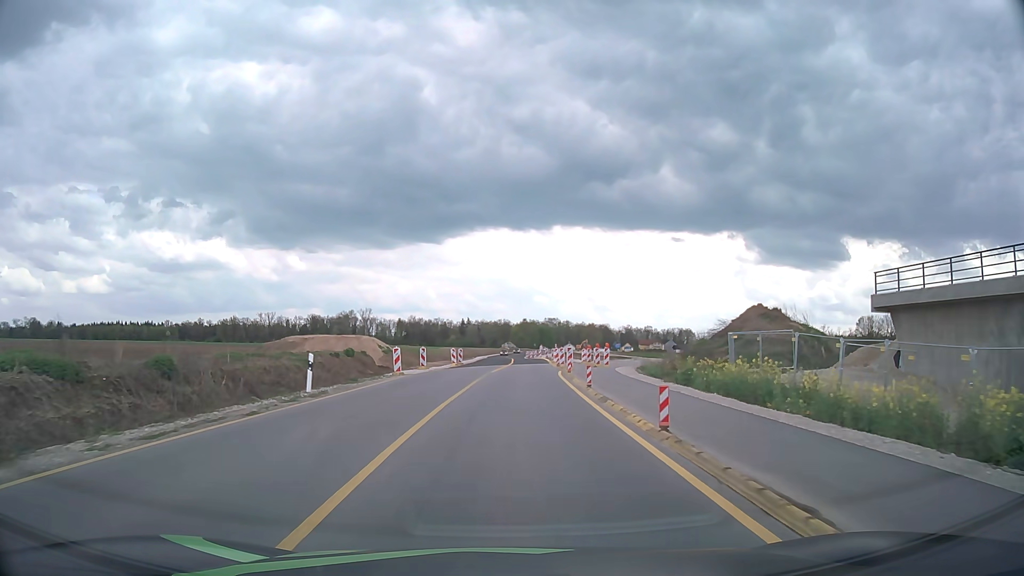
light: Day
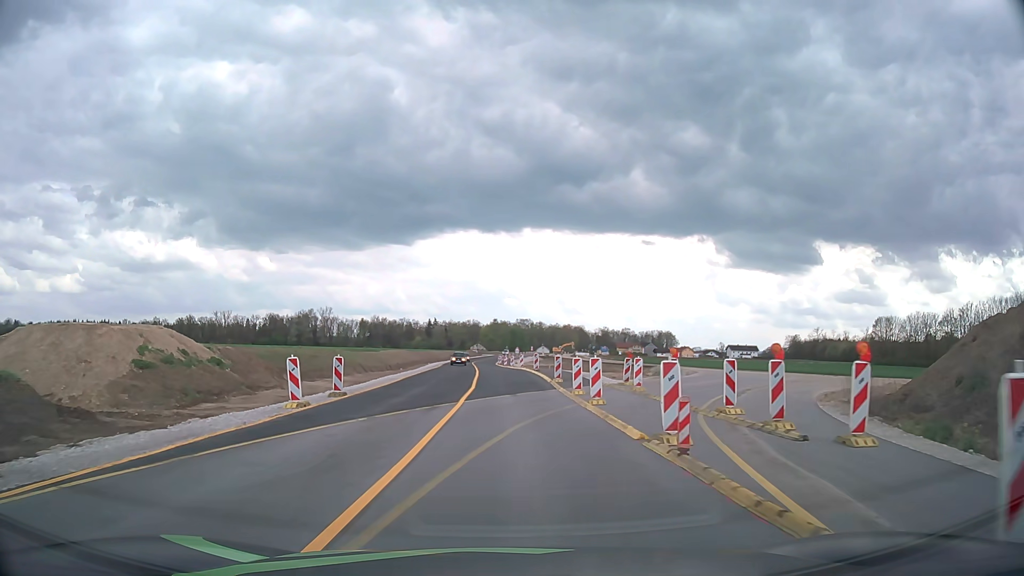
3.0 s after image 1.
(+0.6, +32.6) m; +2°
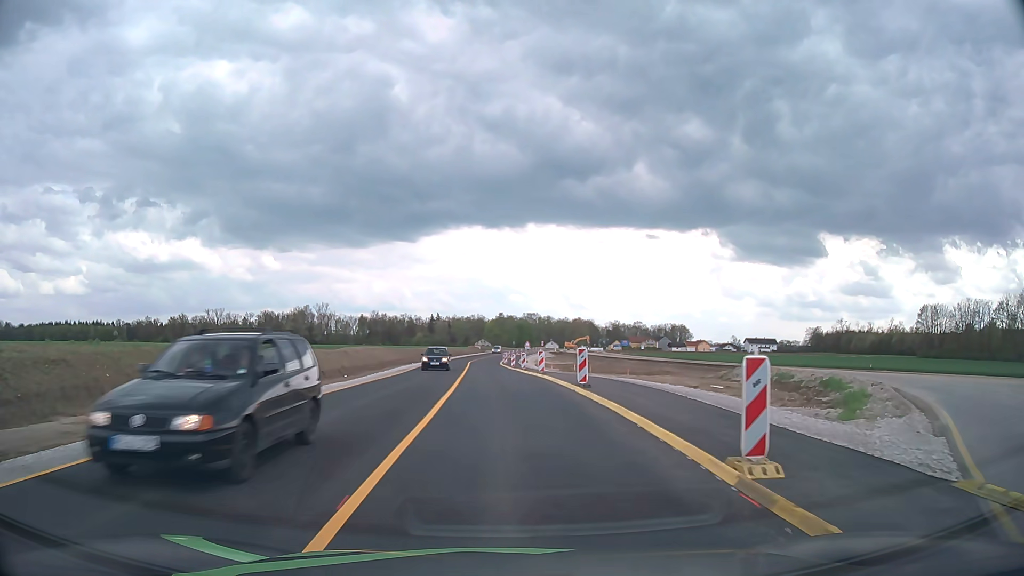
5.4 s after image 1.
(+0.1, +24.9) m; 0°
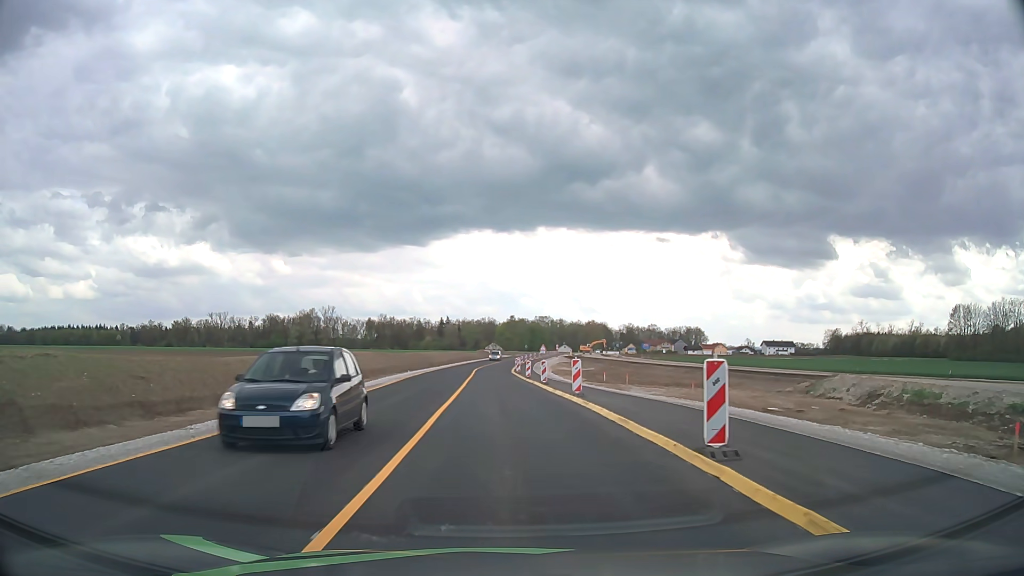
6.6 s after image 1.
(-0.1, +12.4) m; -1°
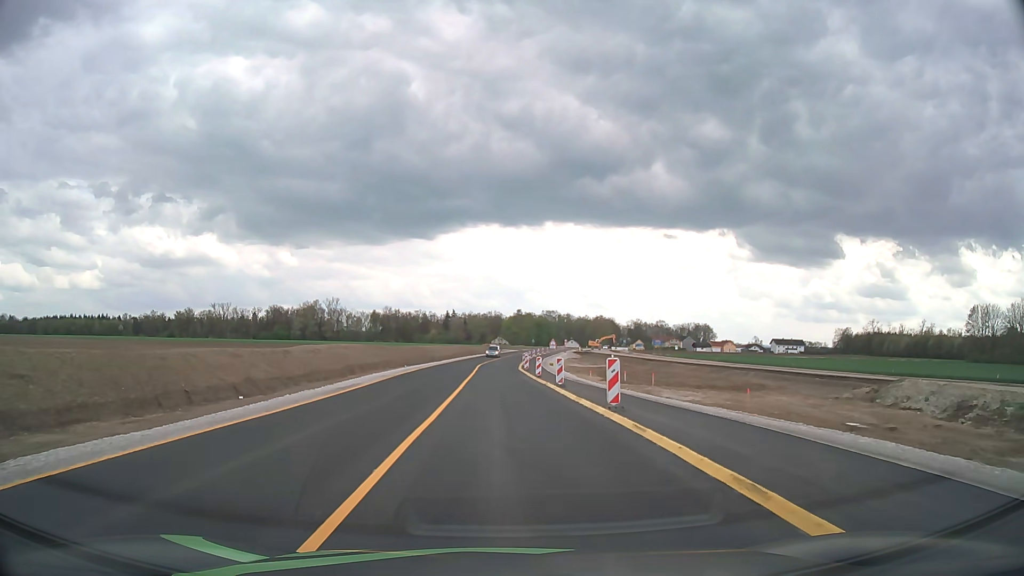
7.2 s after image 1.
(0.0, +6.3) m; -1°
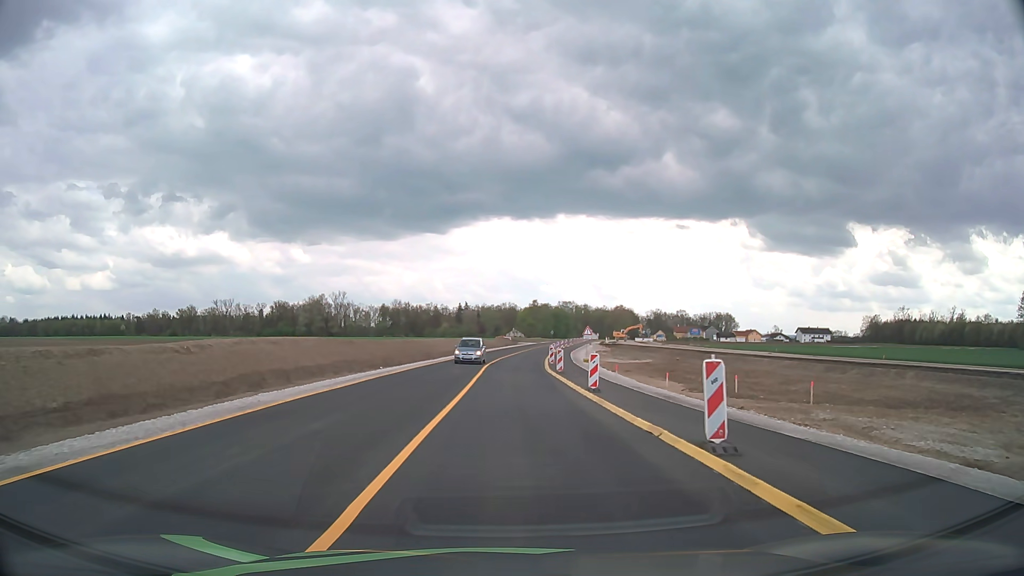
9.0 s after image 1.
(-0.2, +19.4) m; -1°
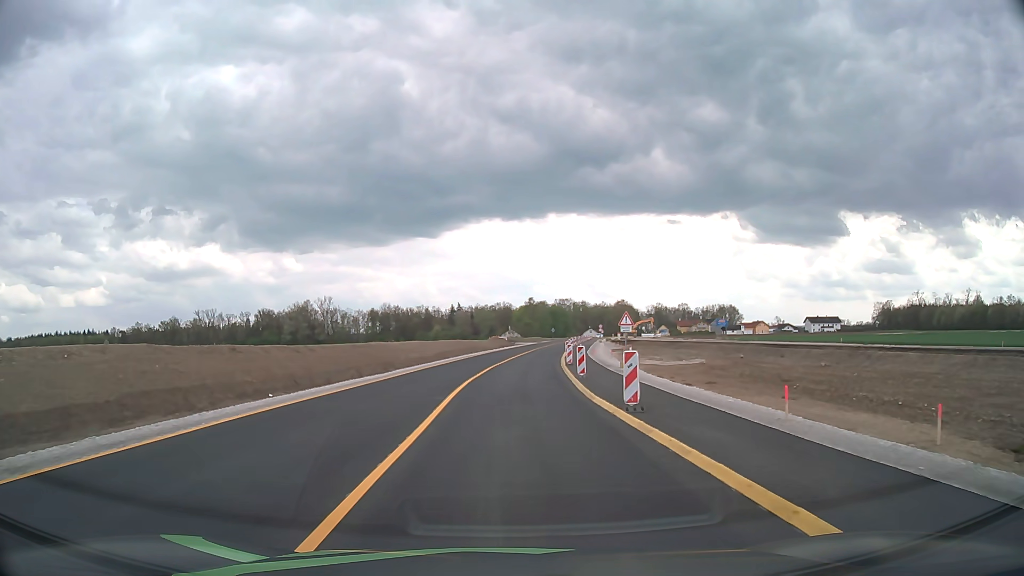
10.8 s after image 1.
(+0.1, +20.4) m; 0°
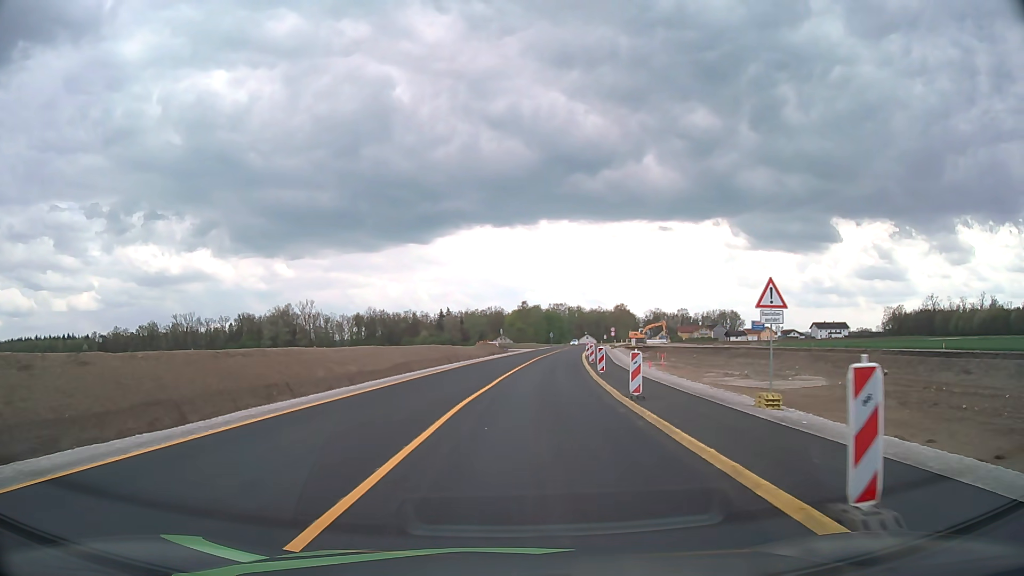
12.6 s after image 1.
(0.0, +20.9) m; +1°
(0, +10) (+1, +20) (+1, +30) (+2, +40) (+3, +50) (+4, +60) (+6, +70) (+7, +80) (+8, +90) (+10, +99) m
